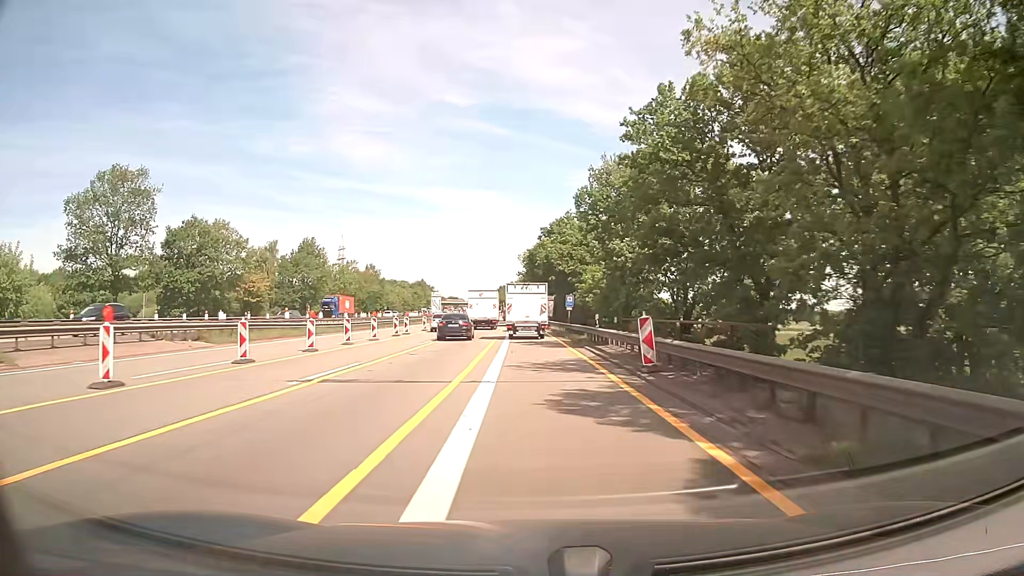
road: motorway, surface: asphalt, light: Day
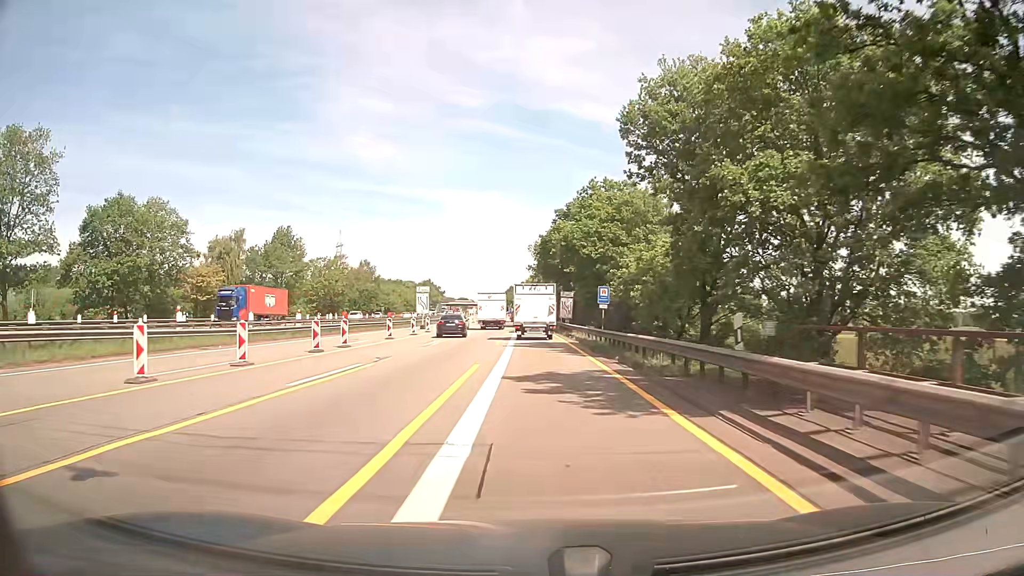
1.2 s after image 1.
(-0.3, +18.5) m; -1°
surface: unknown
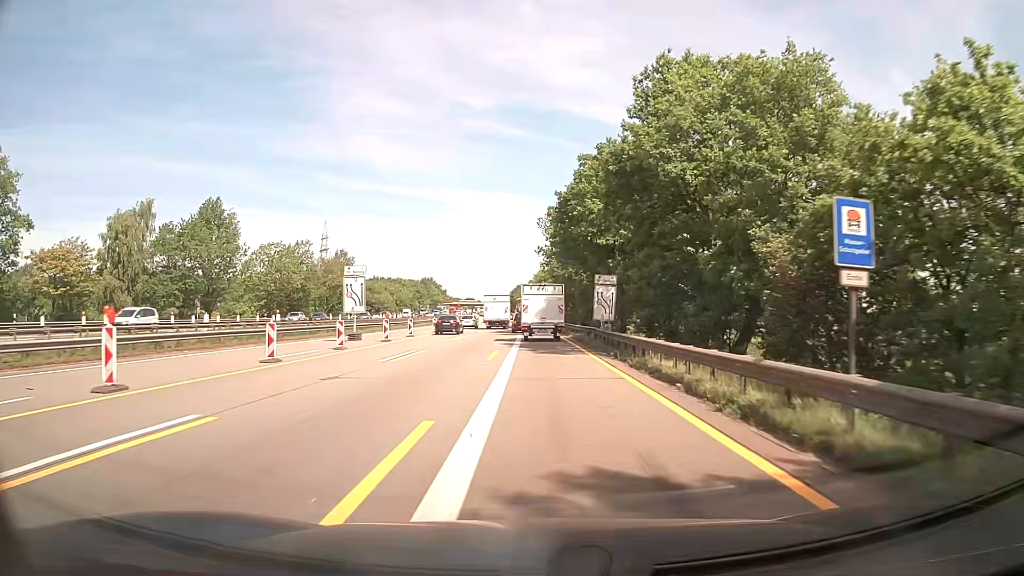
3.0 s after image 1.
(-0.3, +28.4) m; -1°
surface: asphalt
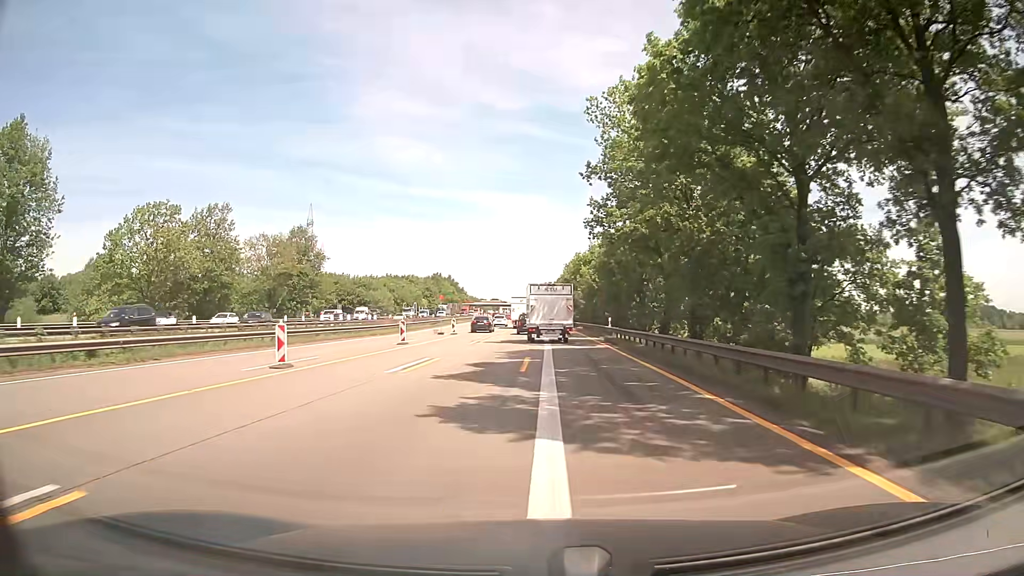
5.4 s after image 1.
(-0.6, +40.8) m; -2°
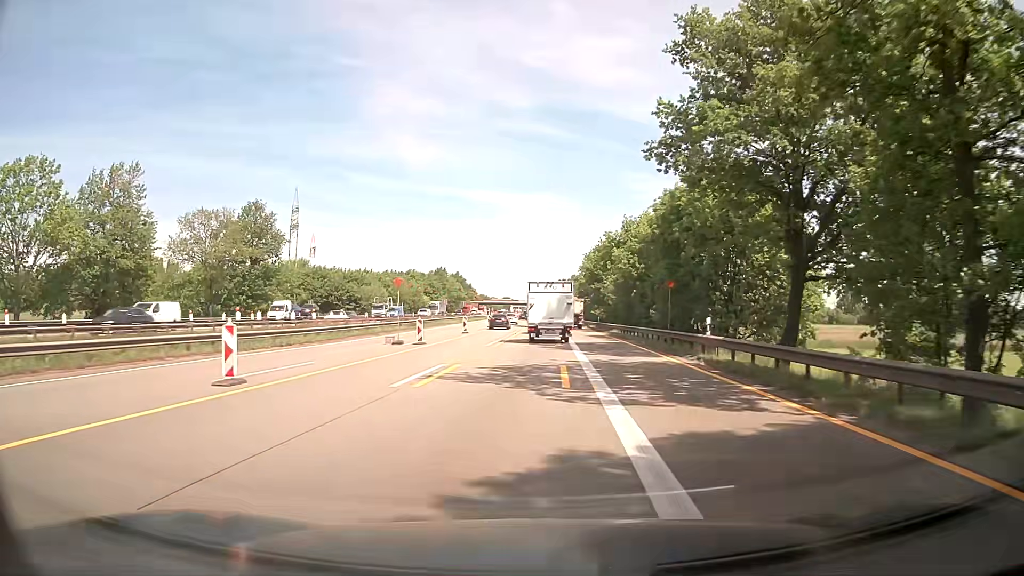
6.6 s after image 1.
(-0.3, +21.8) m; -1°
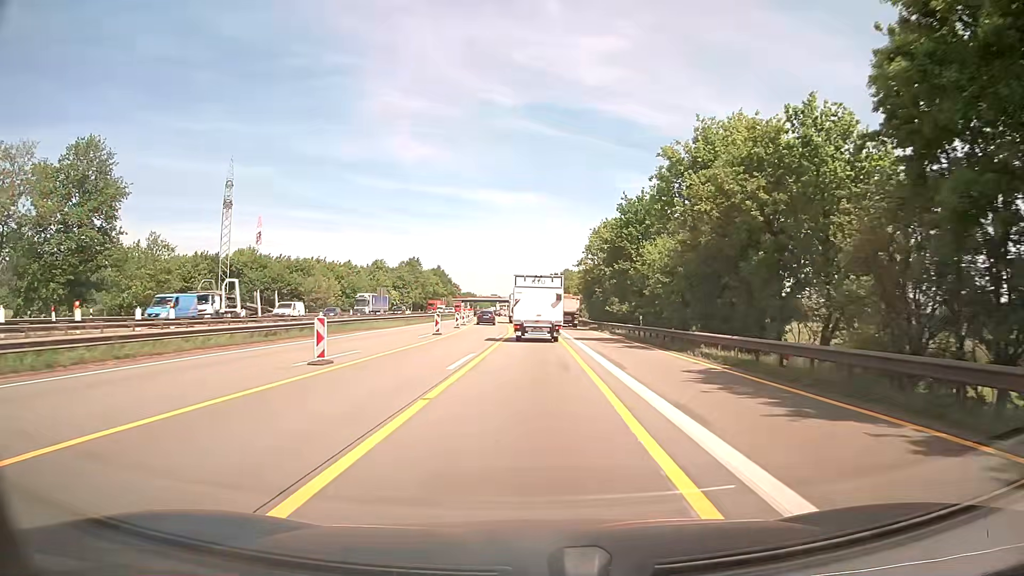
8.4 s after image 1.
(+0.5, +33.0) m; +1°
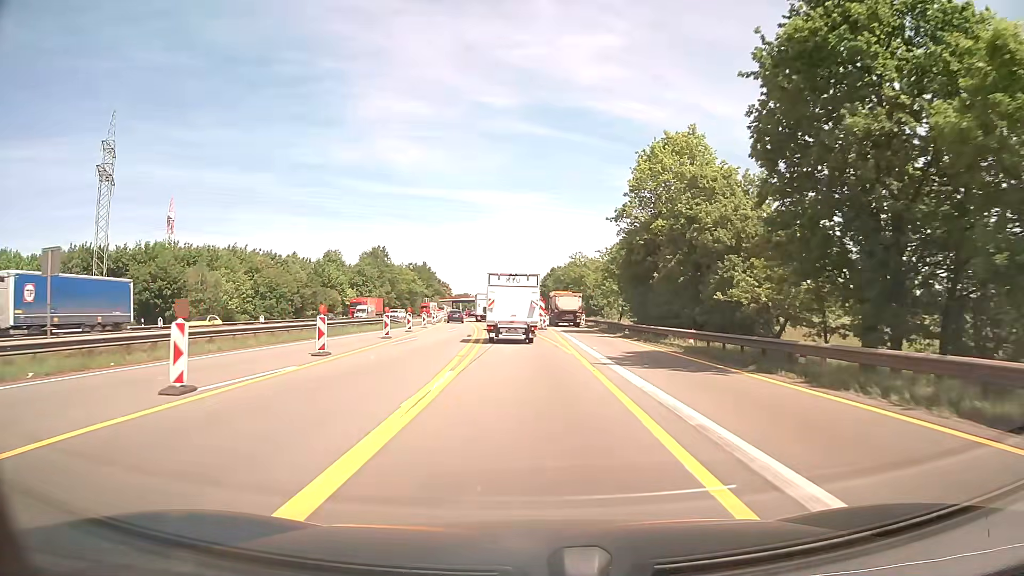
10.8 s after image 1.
(+0.2, +42.4) m; 0°
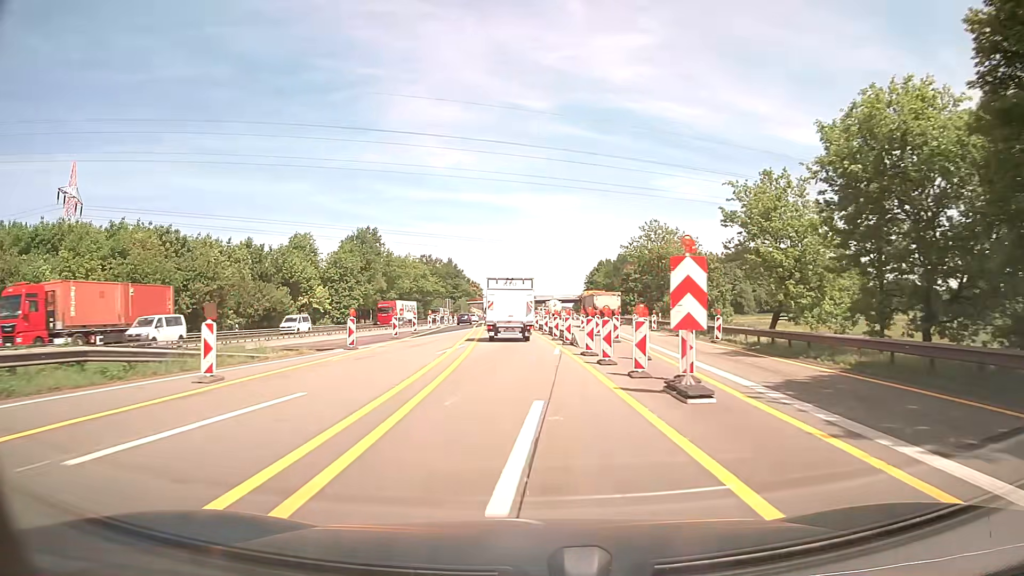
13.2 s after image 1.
(-1.1, +41.4) m; -3°
(0, +10) (0, +20) (-1, +30) (-1, +40) (-2, +50) (-3, +60) (-3, +70) (-4, +80) (-5, +90) (-6, +100) m
